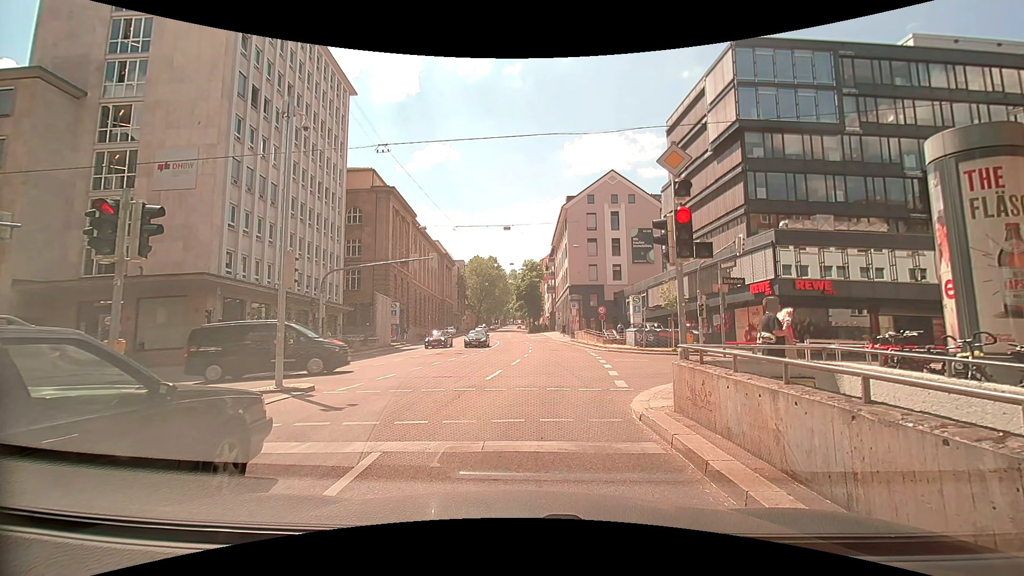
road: secondary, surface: asphalt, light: Day
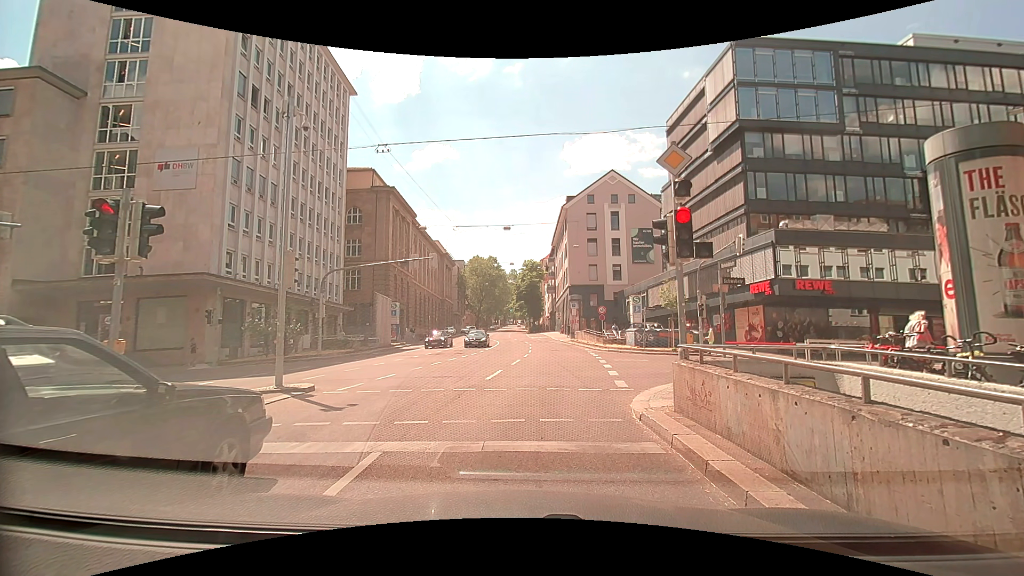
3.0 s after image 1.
(0.0, 0.0) m; 0°
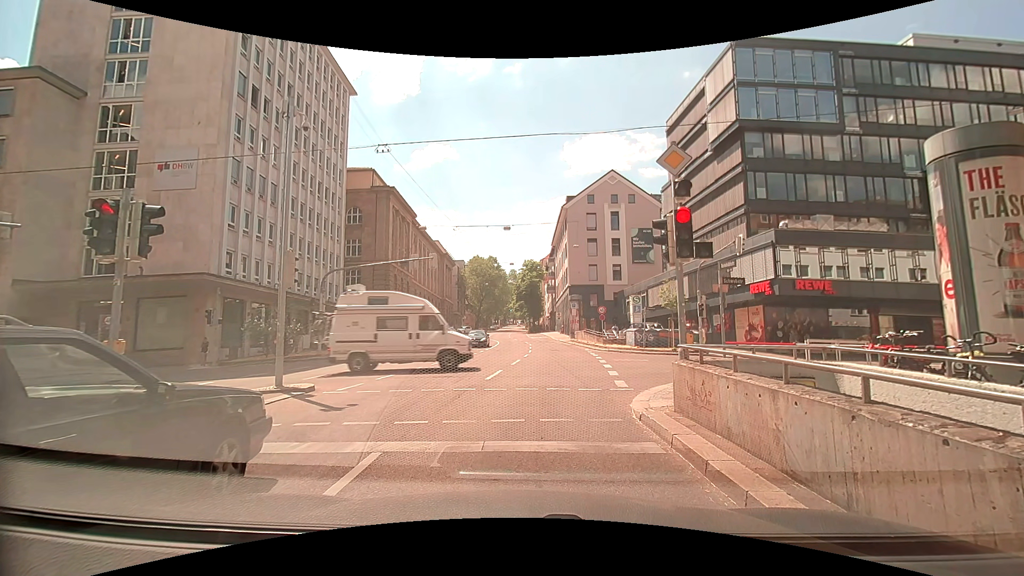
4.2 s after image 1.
(0.0, 0.0) m; 0°
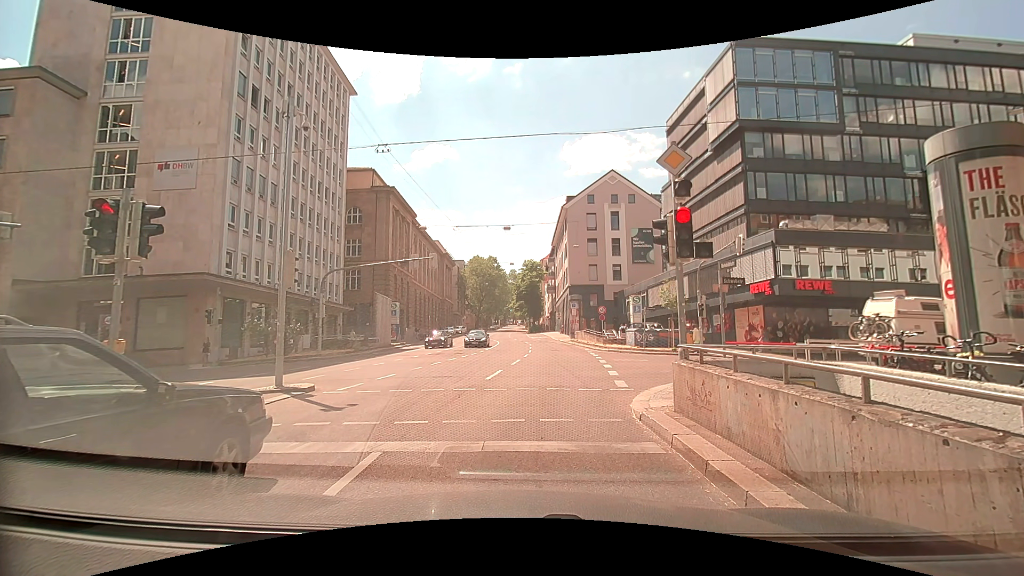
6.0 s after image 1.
(0.0, 0.0) m; 0°
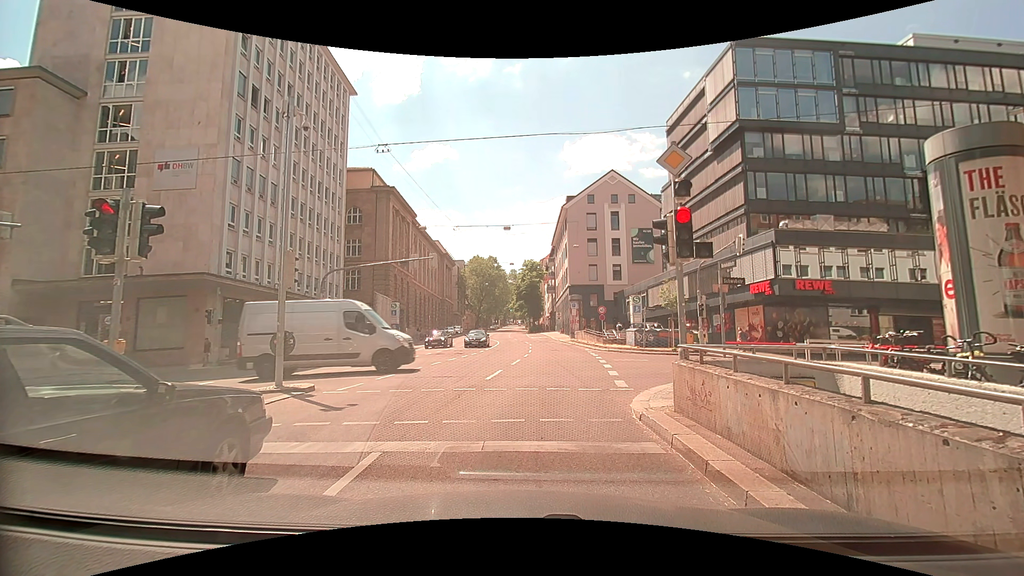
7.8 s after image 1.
(0.0, 0.0) m; 0°
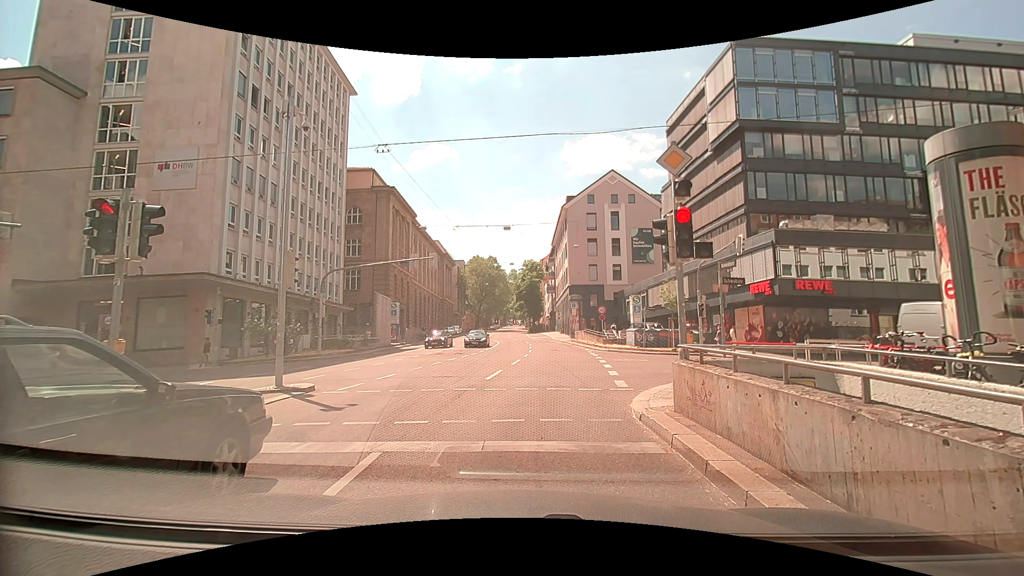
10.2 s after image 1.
(0.0, 0.0) m; 0°
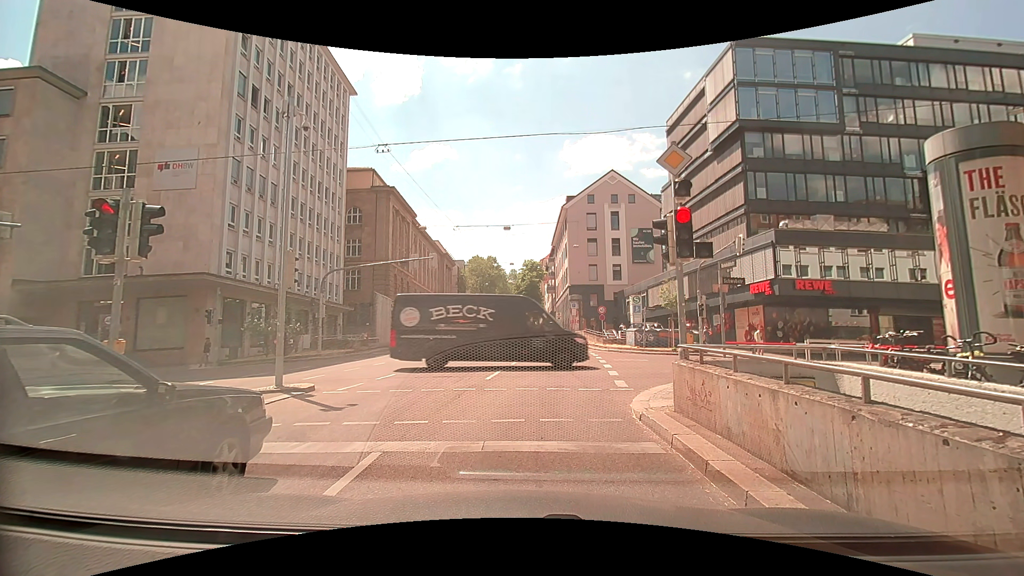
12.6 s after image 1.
(0.0, 0.0) m; 0°
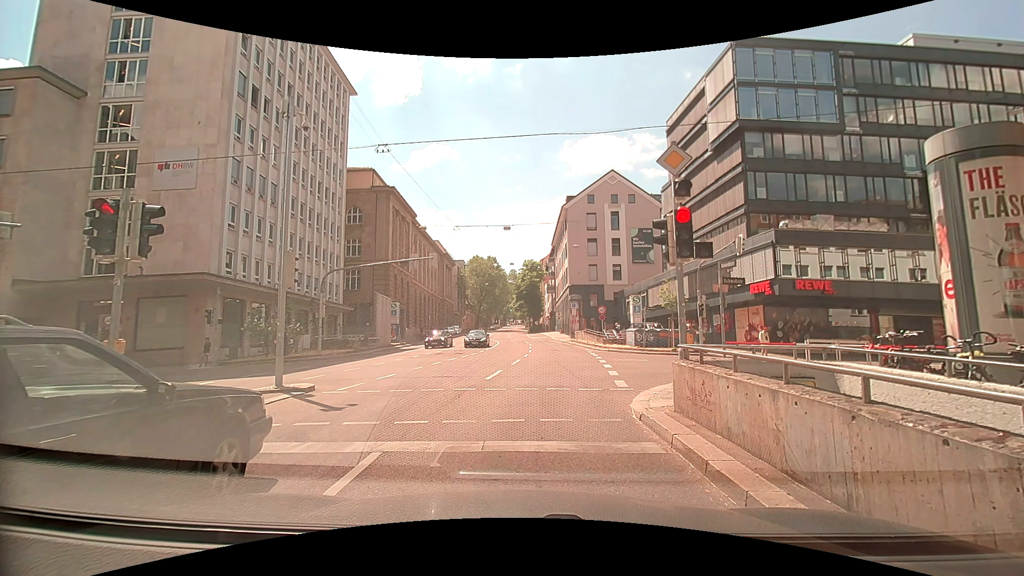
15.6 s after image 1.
(0.0, 0.0) m; 0°
